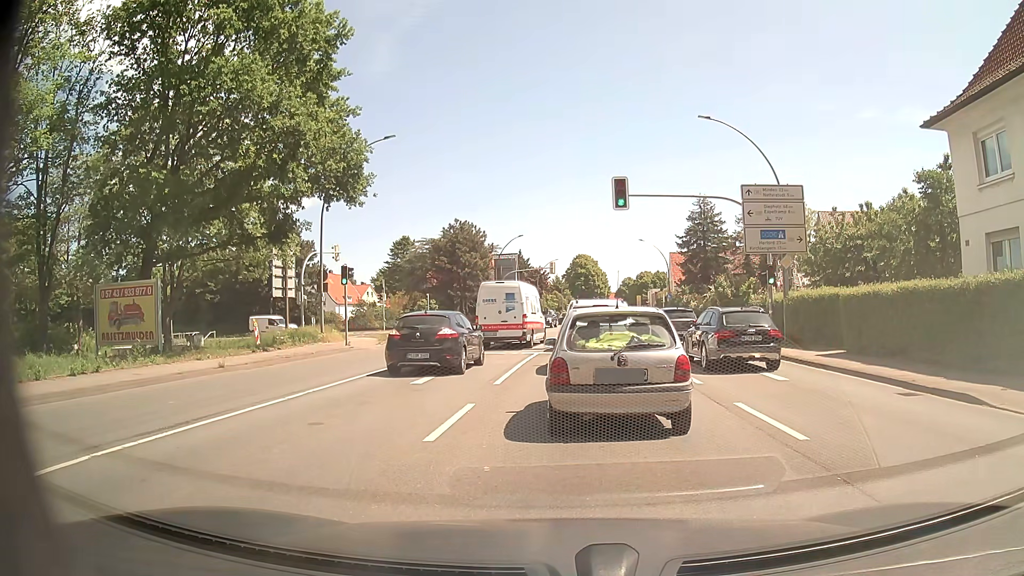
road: primary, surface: asphalt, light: Day
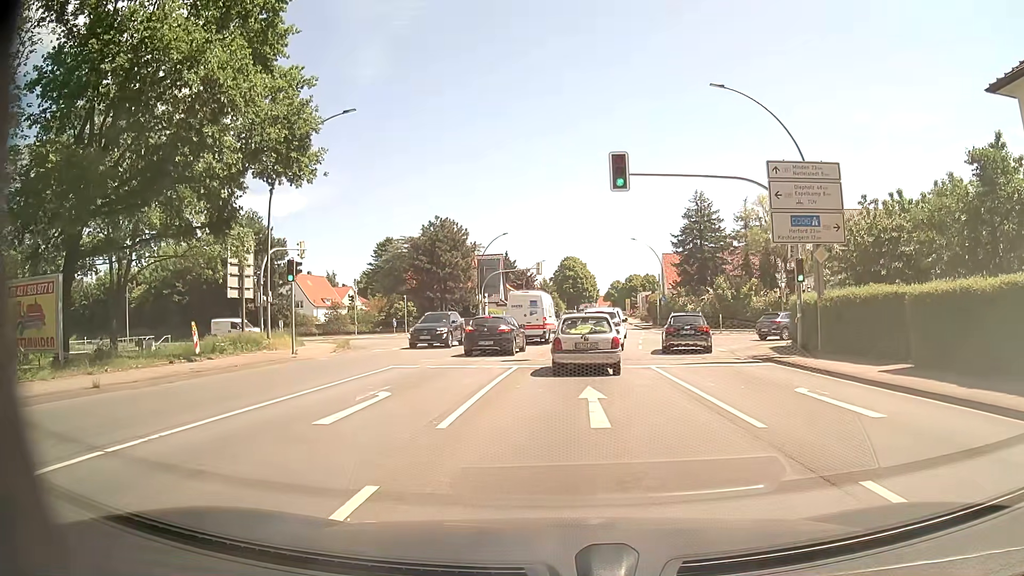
(-0.1, +5.2) m; 0°
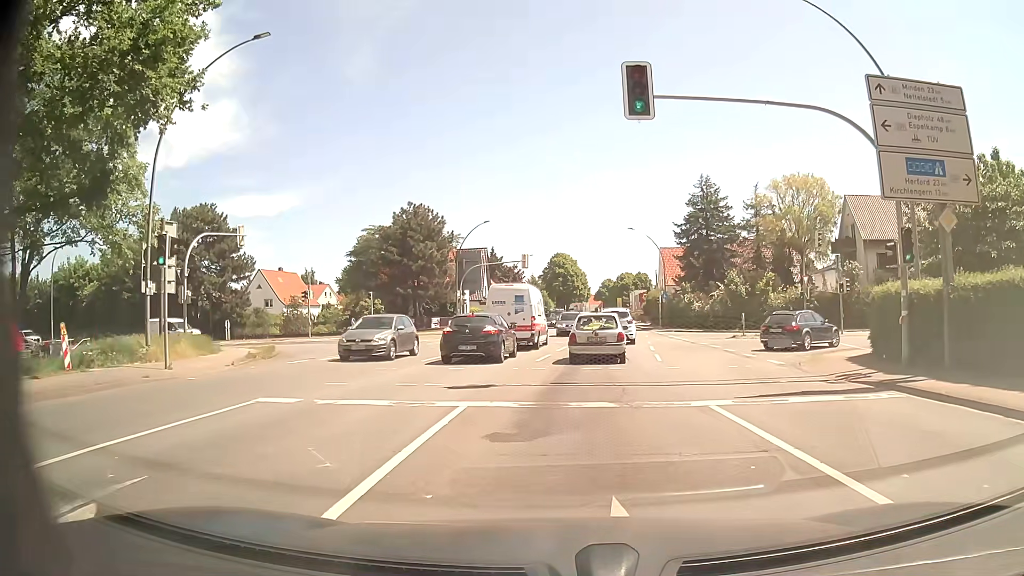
(+0.1, +8.5) m; 0°
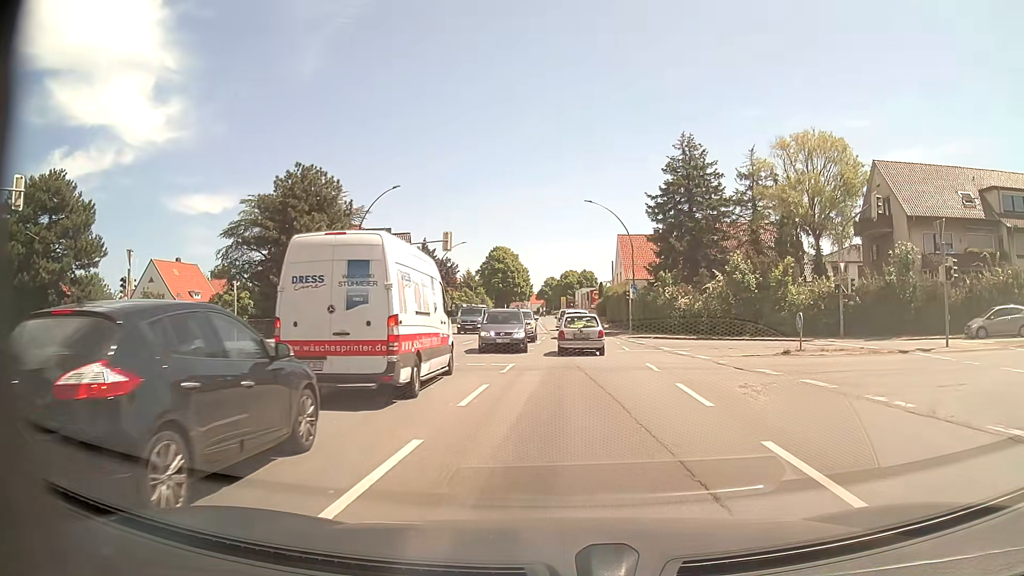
(+0.7, +16.6) m; +7°
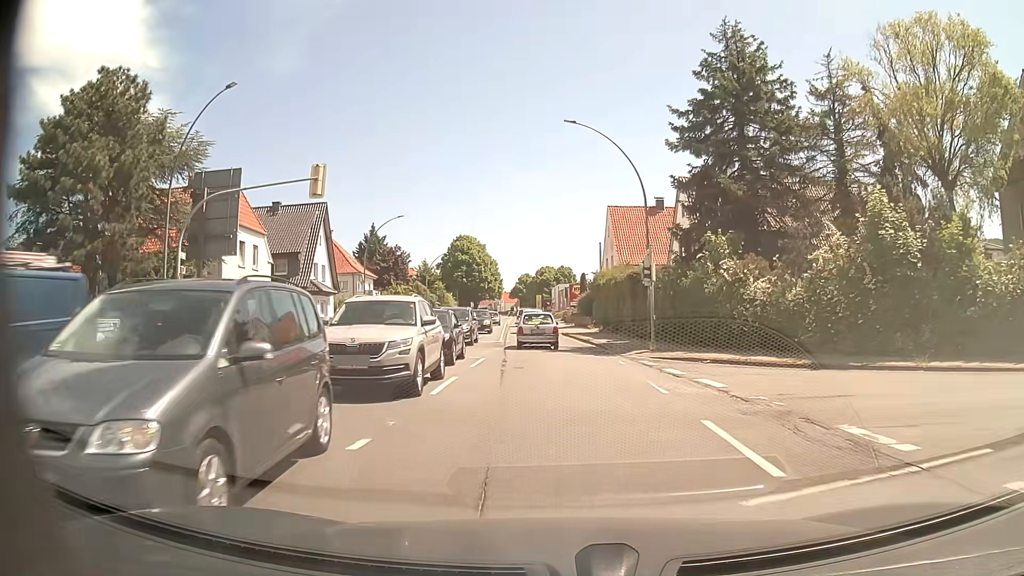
(+0.3, +21.4) m; +1°
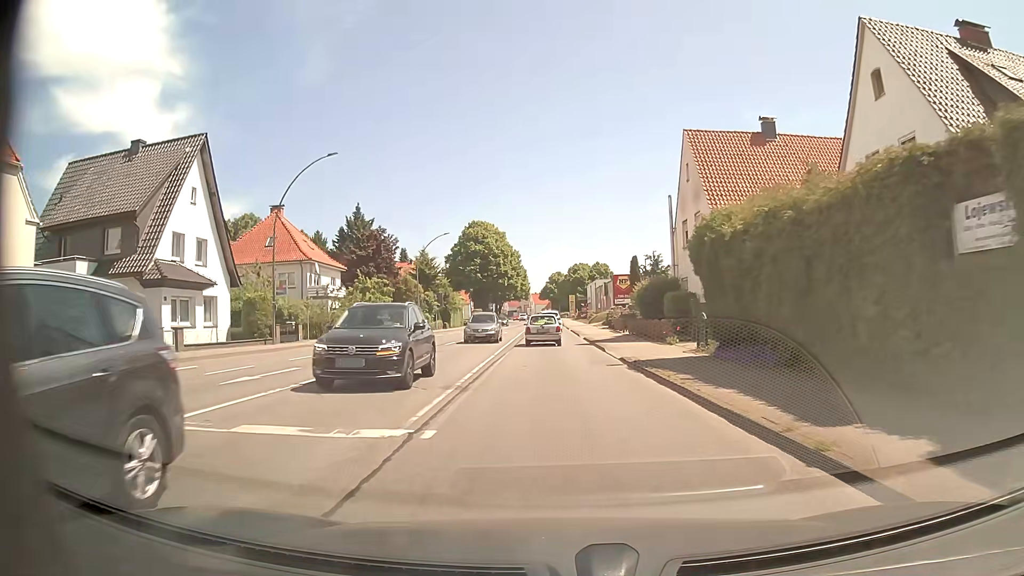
(-0.5, +25.7) m; -3°
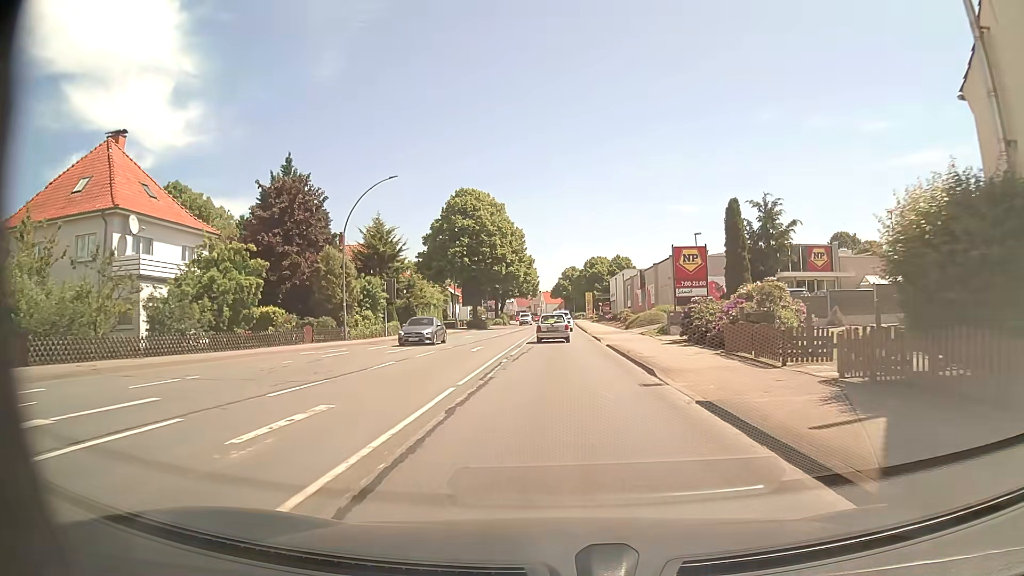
(-0.1, +28.6) m; -1°
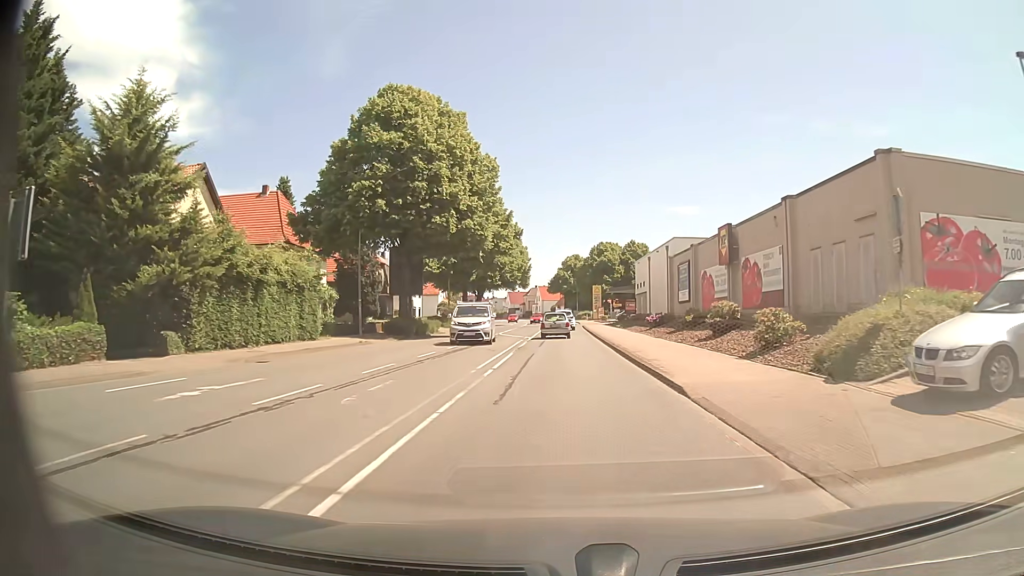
(+0.1, +37.4) m; 0°
(0, +10) (0, +20) (0, +30) (0, +40) (0, +50) (0, +60) (0, +70) (0, +80) (0, +90) (0, +100) m
